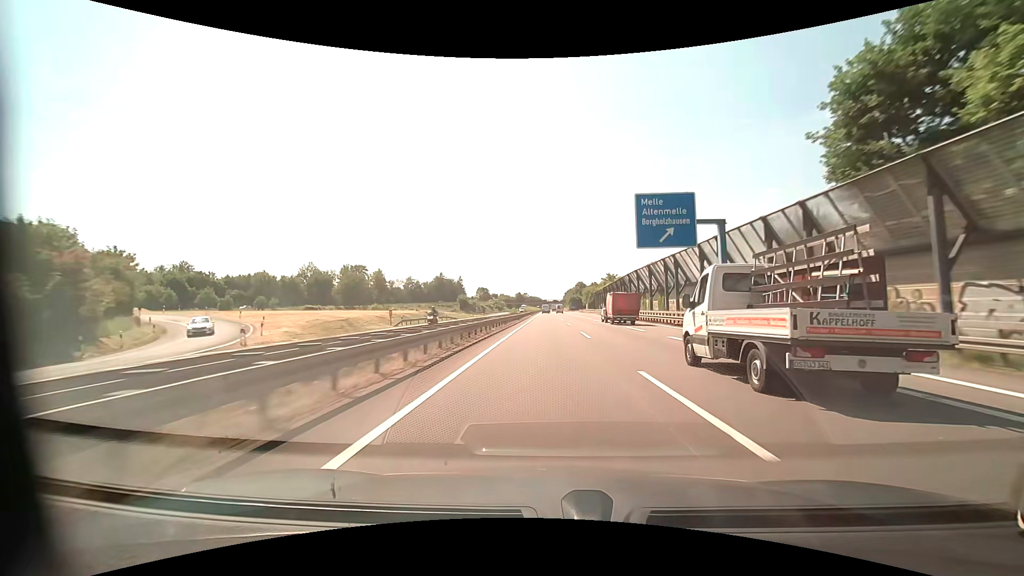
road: motorway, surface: asphalt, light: Day
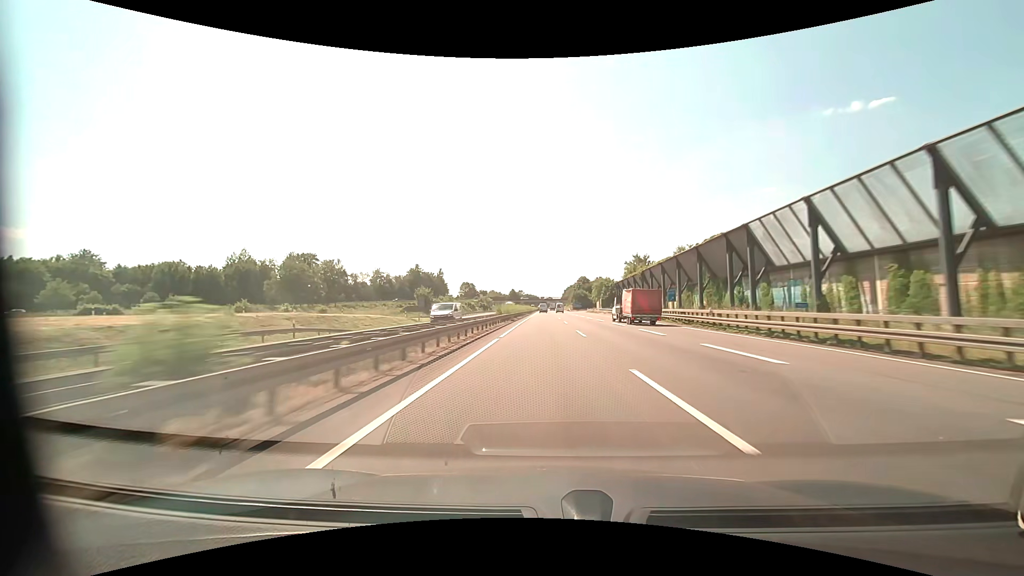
(+0.2, +54.1) m; 0°
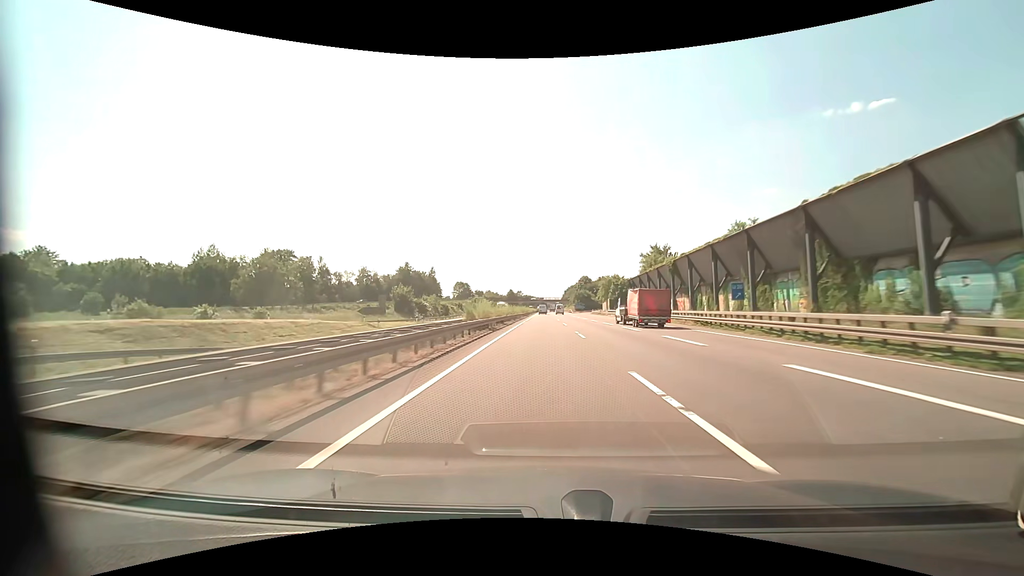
(0.0, +18.5) m; 0°
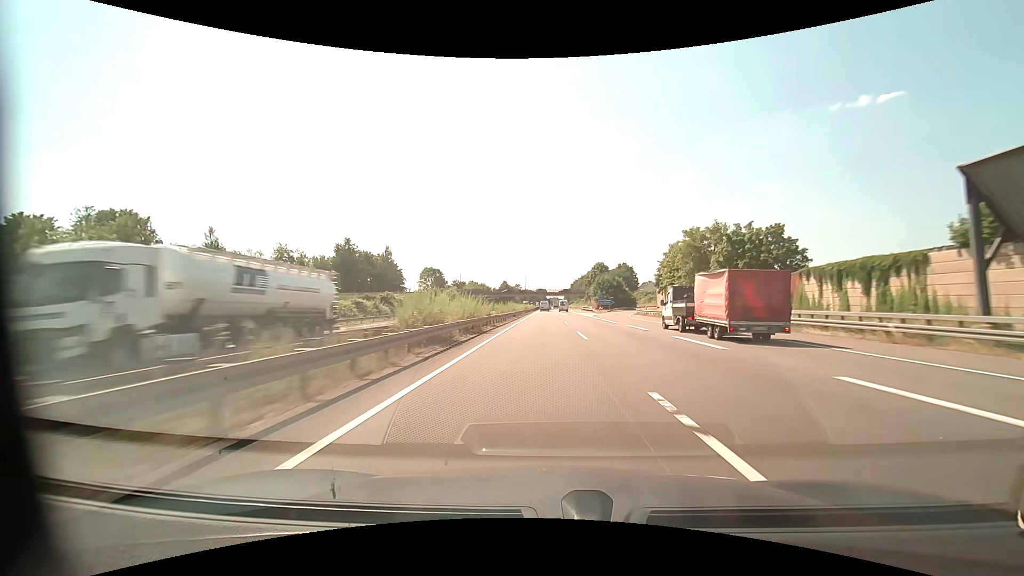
(-0.2, +74.6) m; 0°
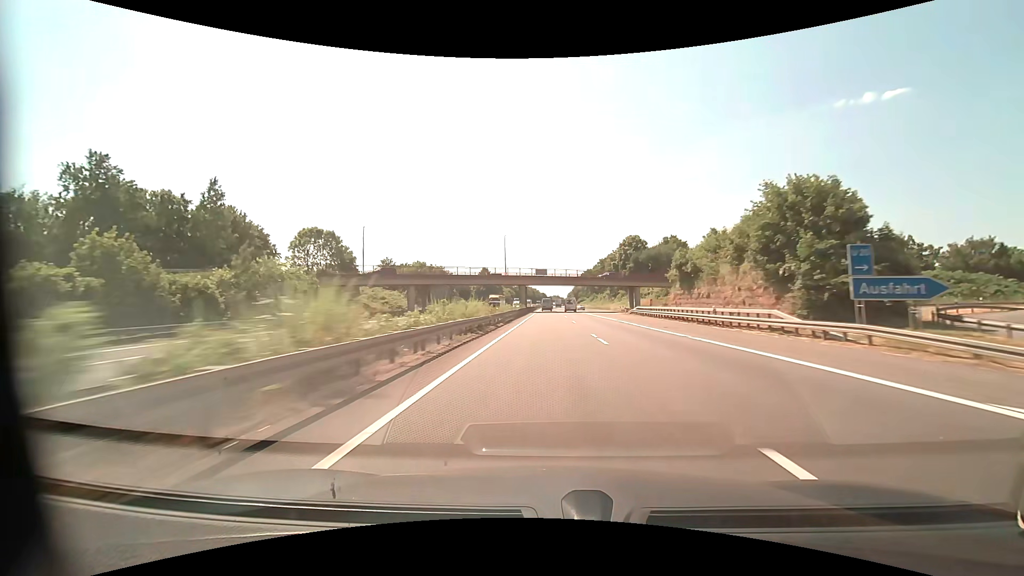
(-0.1, +92.8) m; 0°
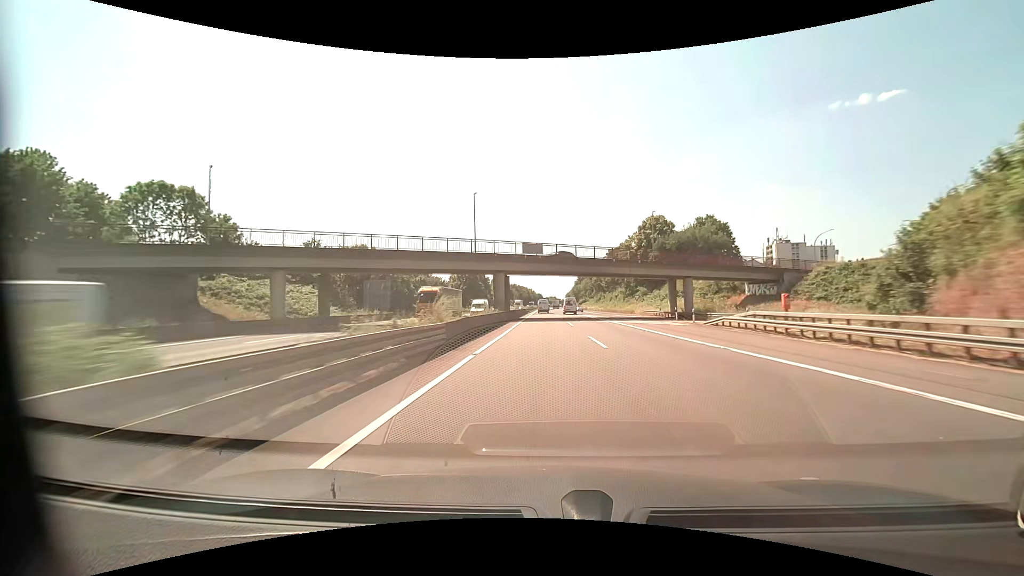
(+0.1, +36.5) m; +1°
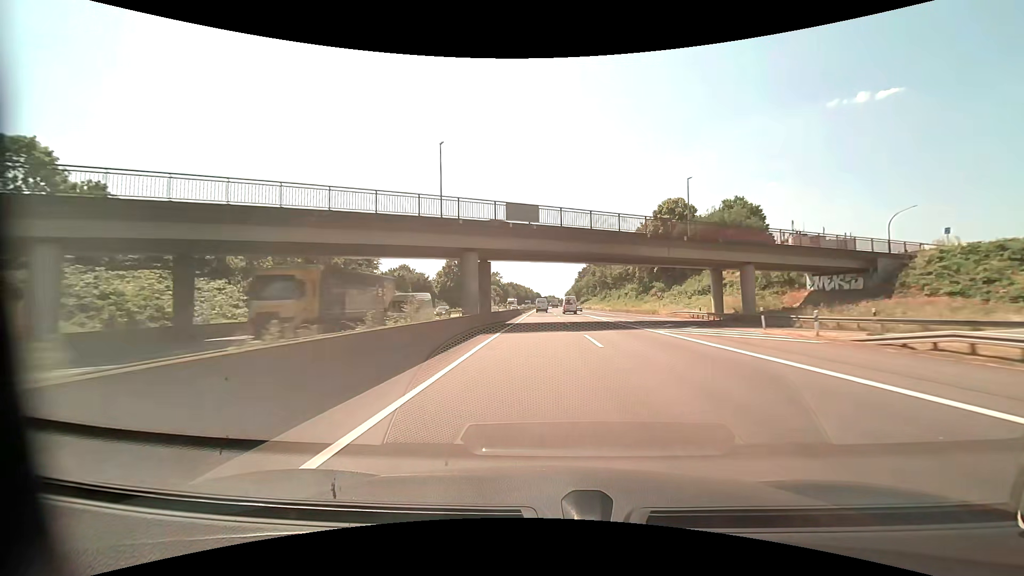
(0.0, +18.0) m; 0°
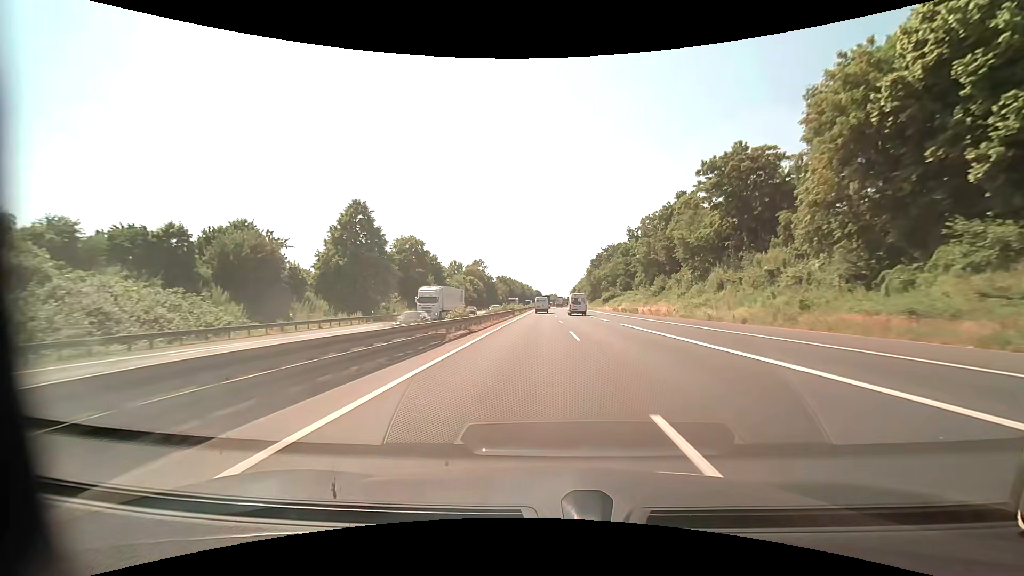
(+0.3, +70.6) m; 0°
(0, +10) (0, +20) (0, +30) (0, +40) (0, +50) (0, +60) (0, +70) (0, +80) (0, +90) (0, +100) m
